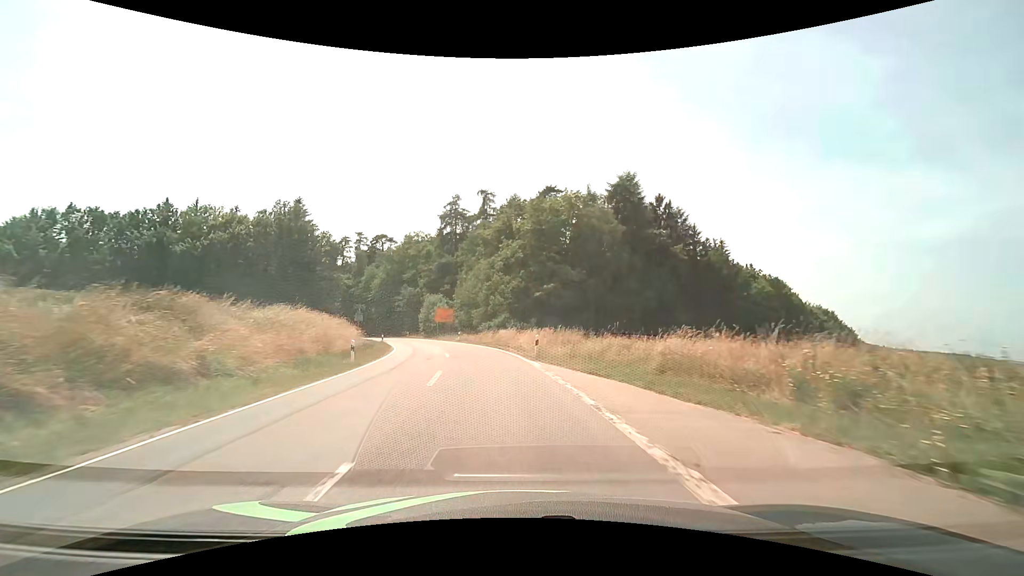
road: tertiary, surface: asphalt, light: Day
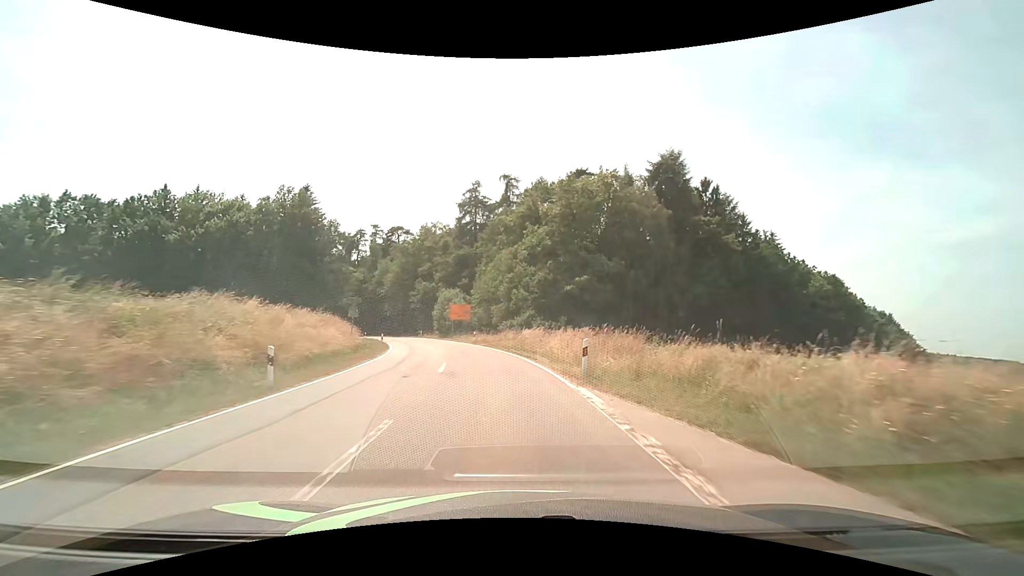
(-0.2, +8.9) m; -3°
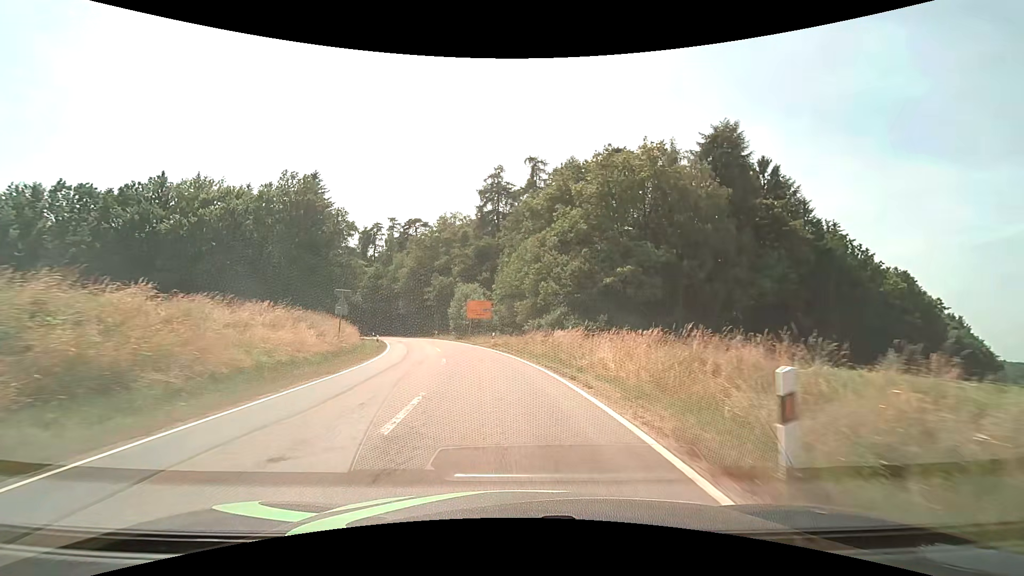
(-0.2, +8.7) m; -3°
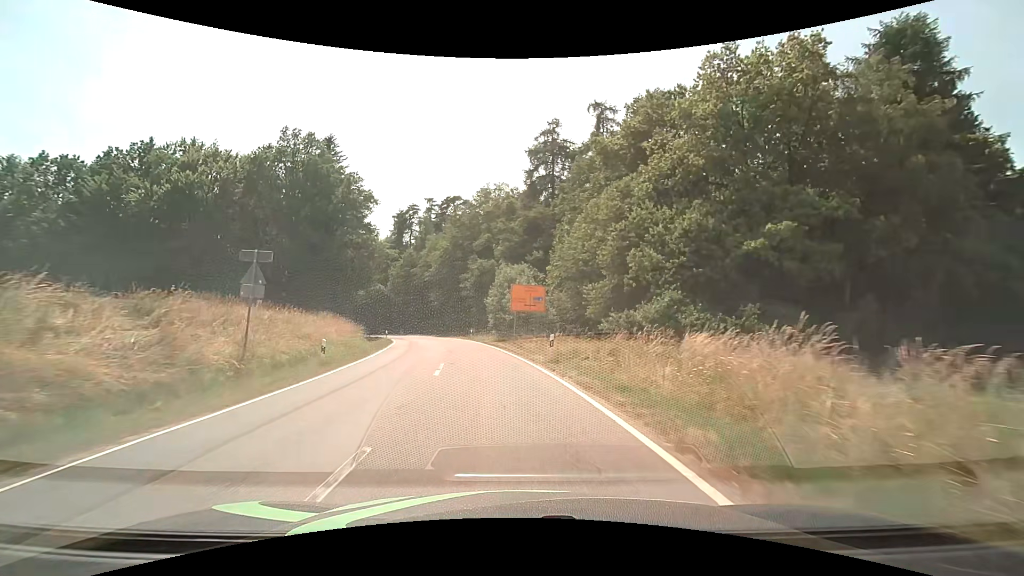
(-0.8, +16.8) m; -6°
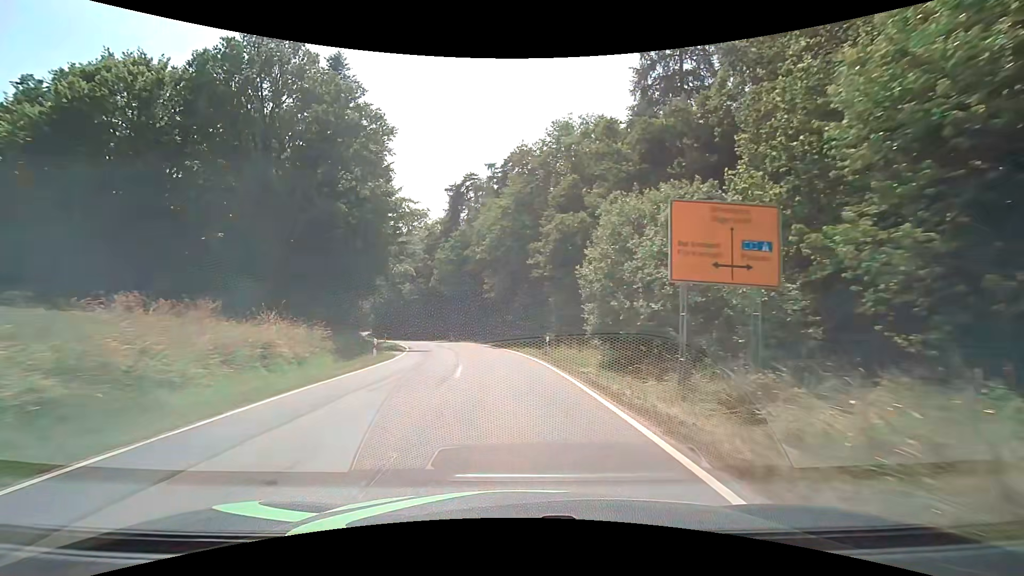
(-2.0, +23.8) m; -9°
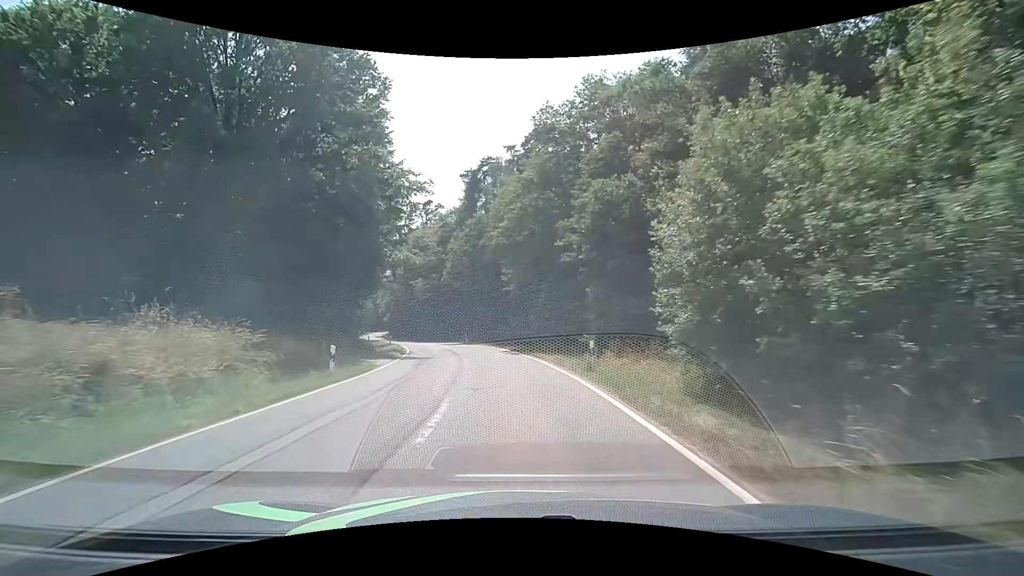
(-0.2, +7.6) m; -3°
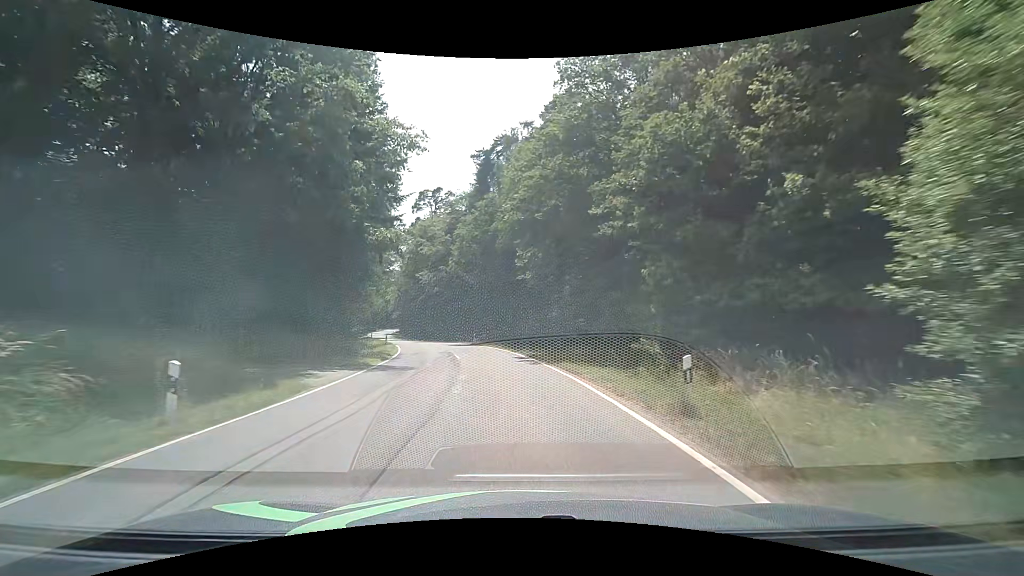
(-0.1, +7.5) m; -2°
